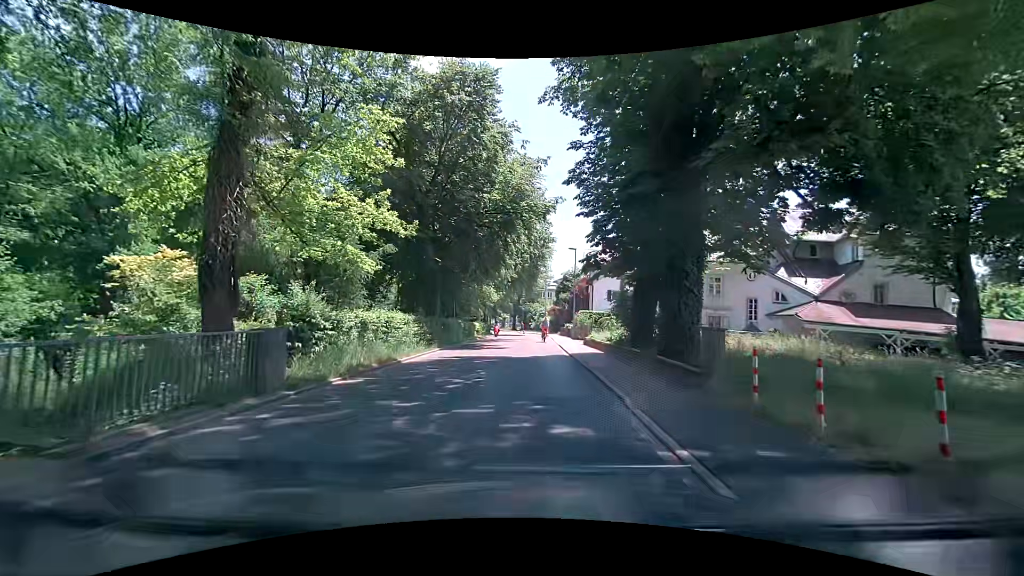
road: residential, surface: asphalt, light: Day
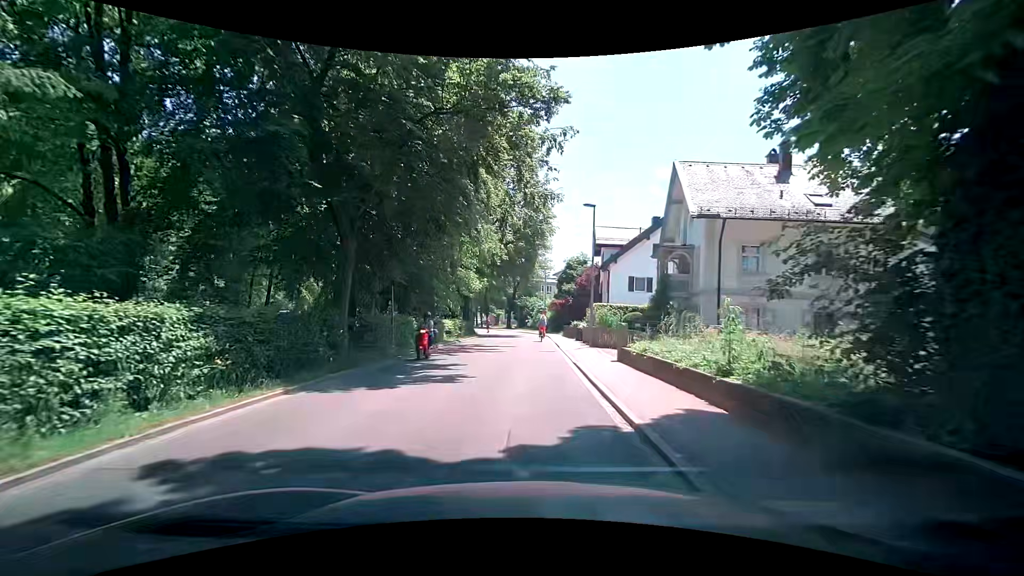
(+0.8, +14.1) m; +1°
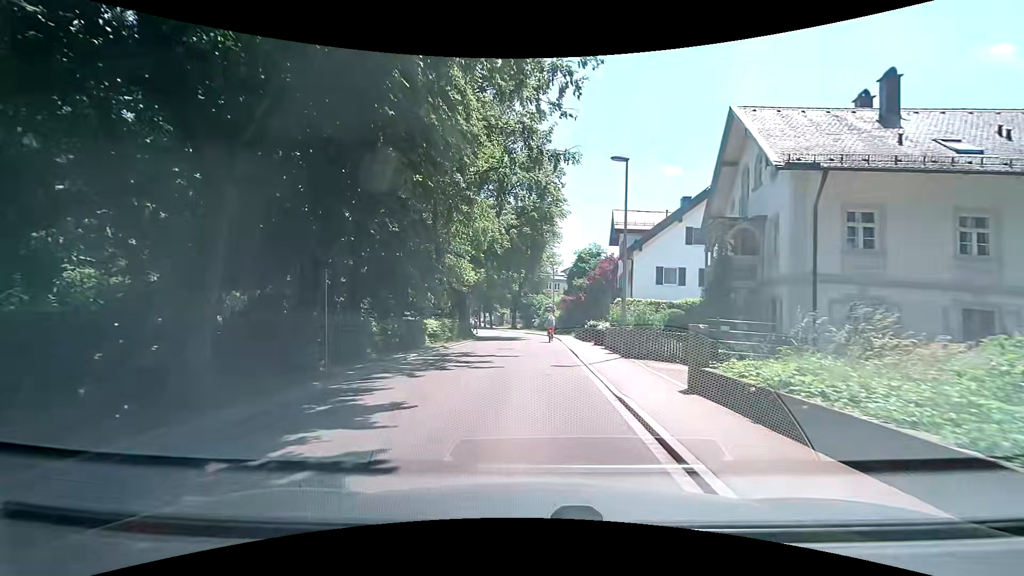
(+0.1, +7.1) m; +1°
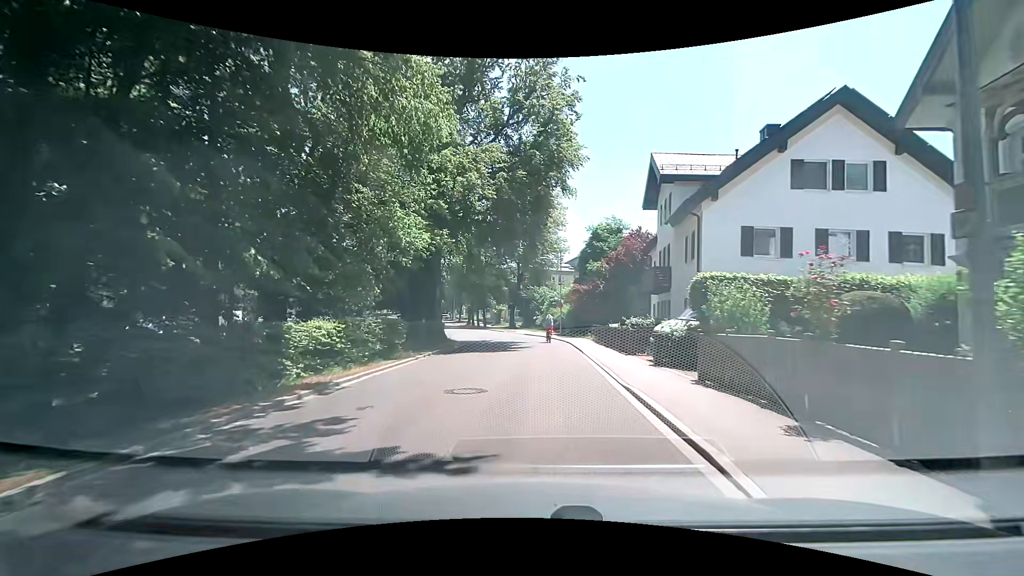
(0.0, +13.8) m; +2°
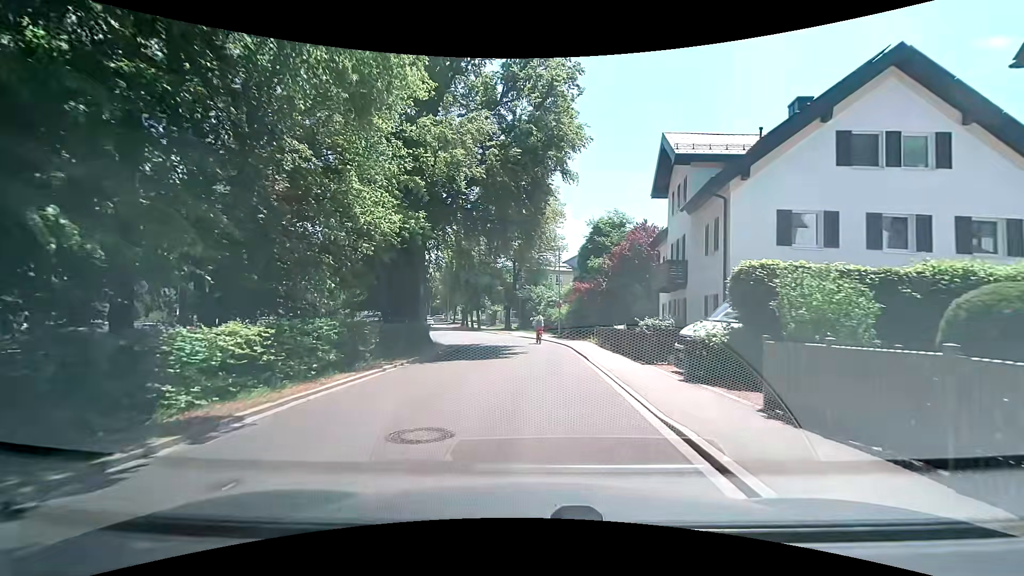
(-0.1, +3.3) m; -2°
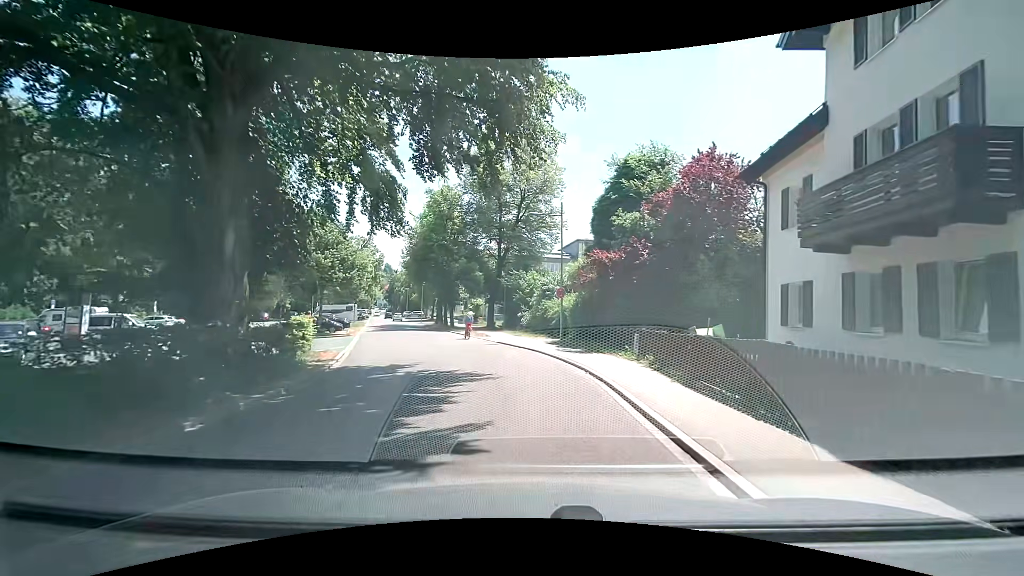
(+0.4, +15.9) m; +1°
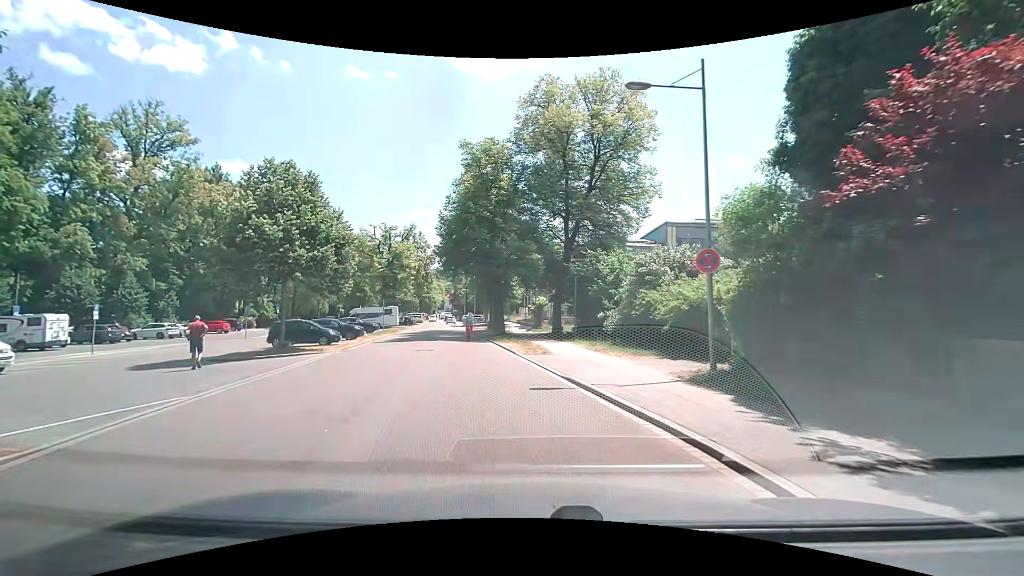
(-0.4, +15.4) m; -5°
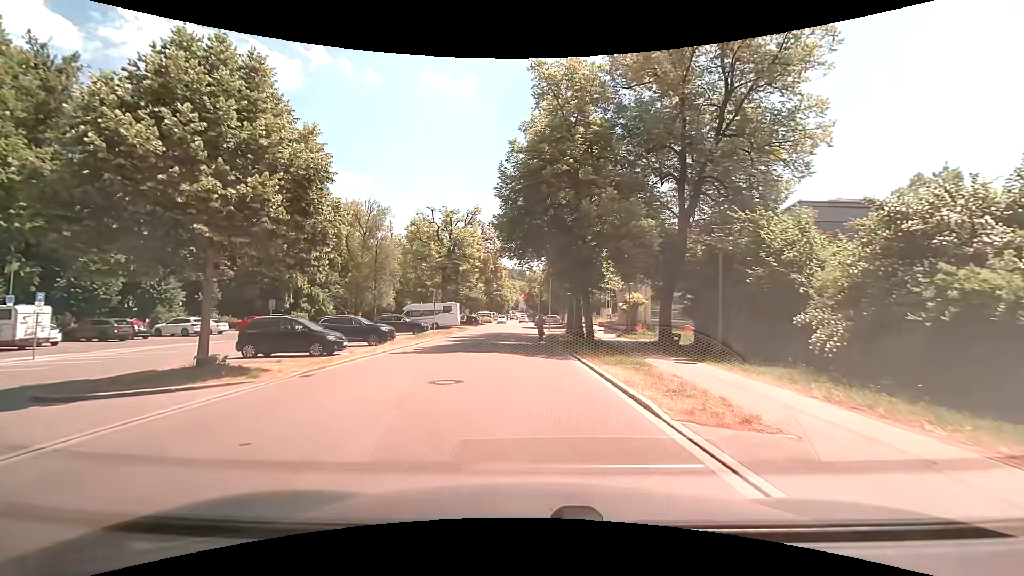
(-1.5, +11.6) m; -11°
(0, +10) (0, +20) (-1, +30) (-1, +40) (-1, +50) (-1, +60) (-1, +70) (-2, +80) (-2, +90) (-2, +100) m
